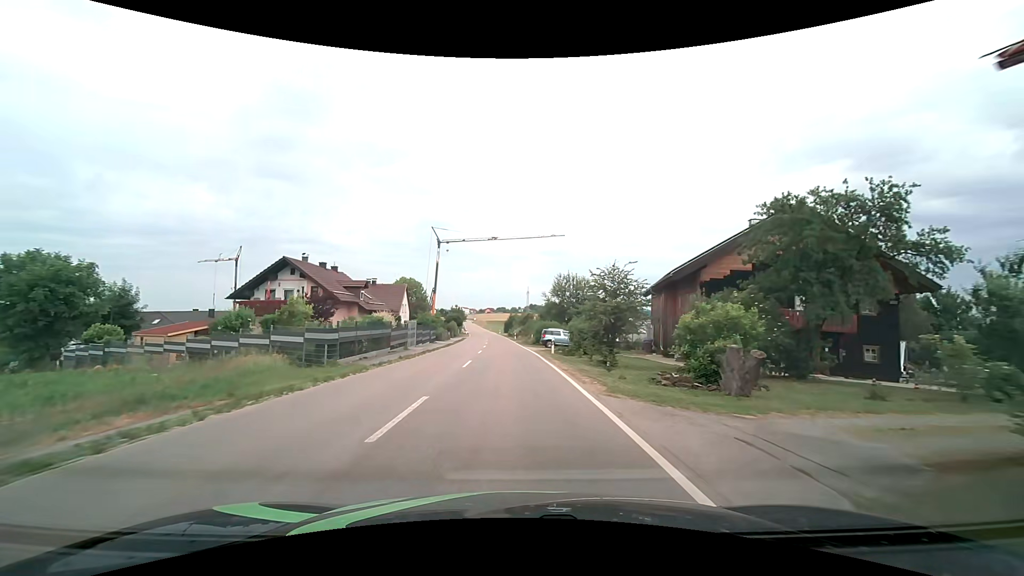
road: tertiary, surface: asphalt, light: Day
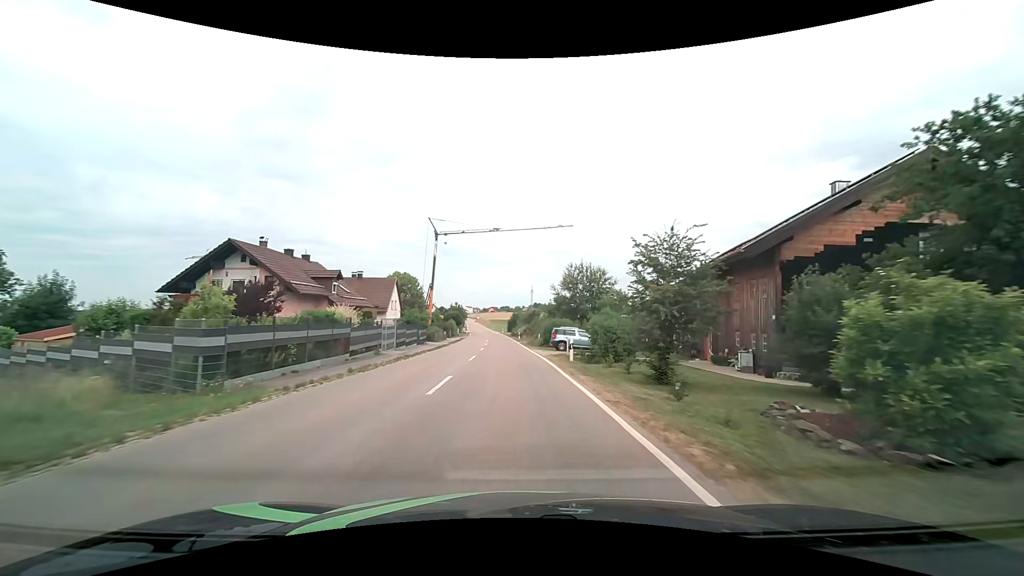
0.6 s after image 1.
(0.0, +8.1) m; 0°
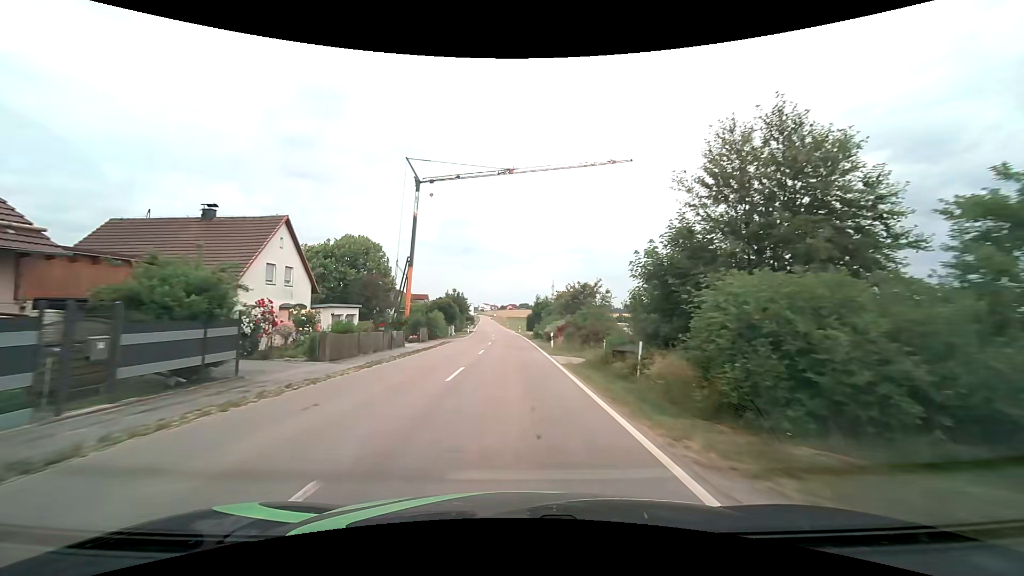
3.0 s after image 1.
(-0.7, +33.8) m; -2°
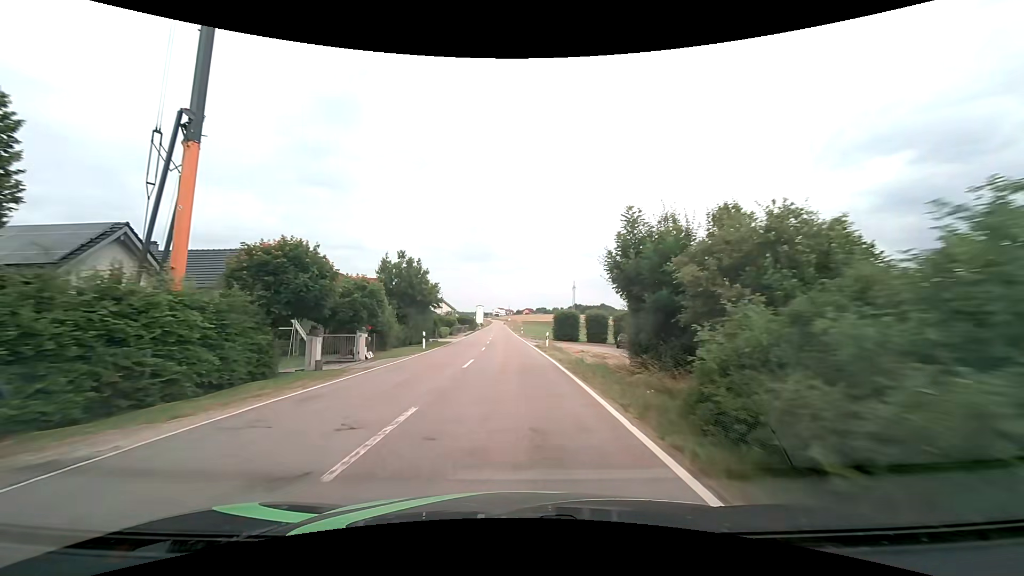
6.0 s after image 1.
(-0.4, +44.1) m; -2°
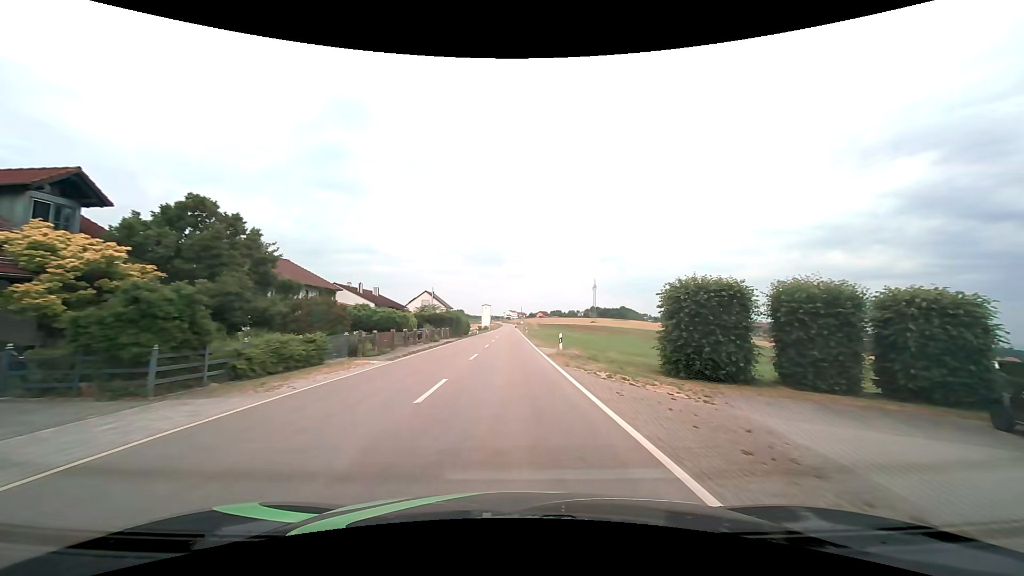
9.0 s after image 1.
(-0.8, +43.4) m; -1°
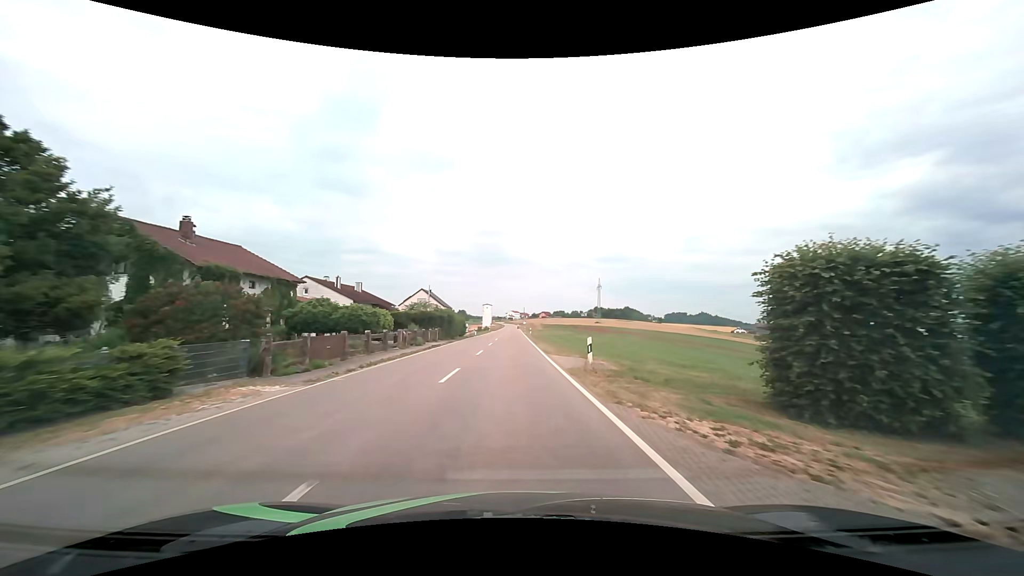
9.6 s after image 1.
(0.0, +8.6) m; 0°
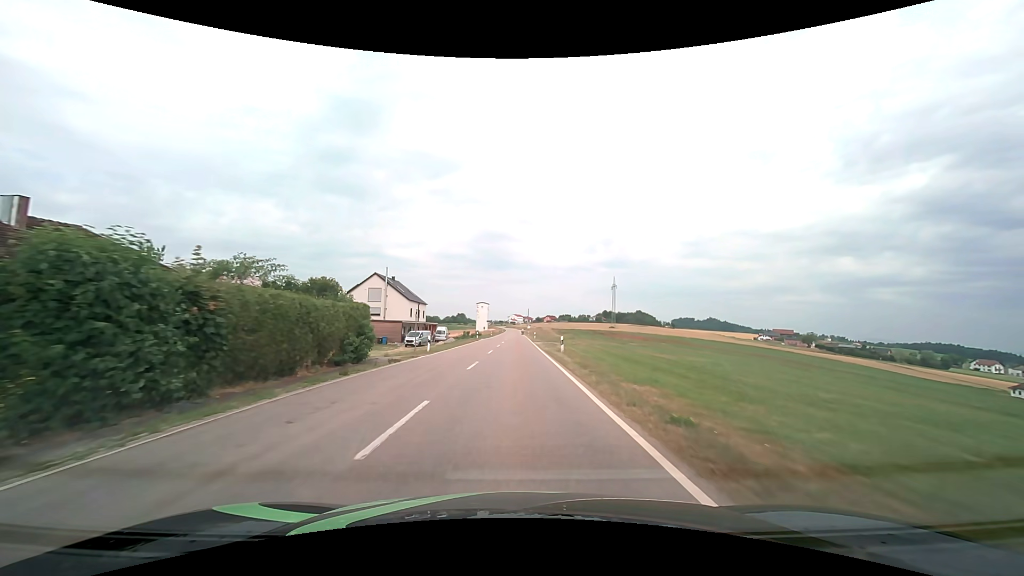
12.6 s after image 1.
(-0.3, +42.2) m; 0°
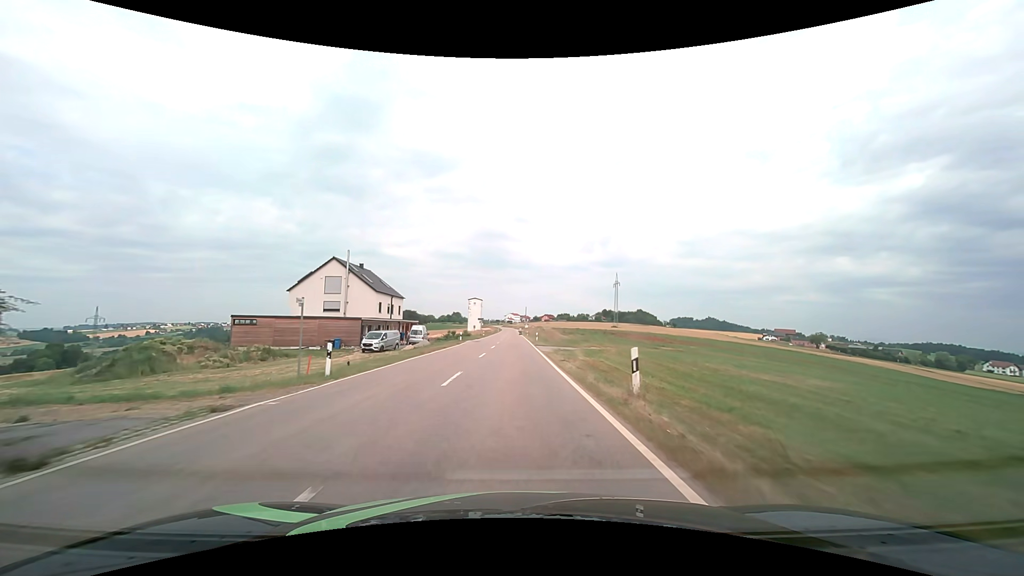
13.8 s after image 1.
(+0.1, +16.4) m; 0°
